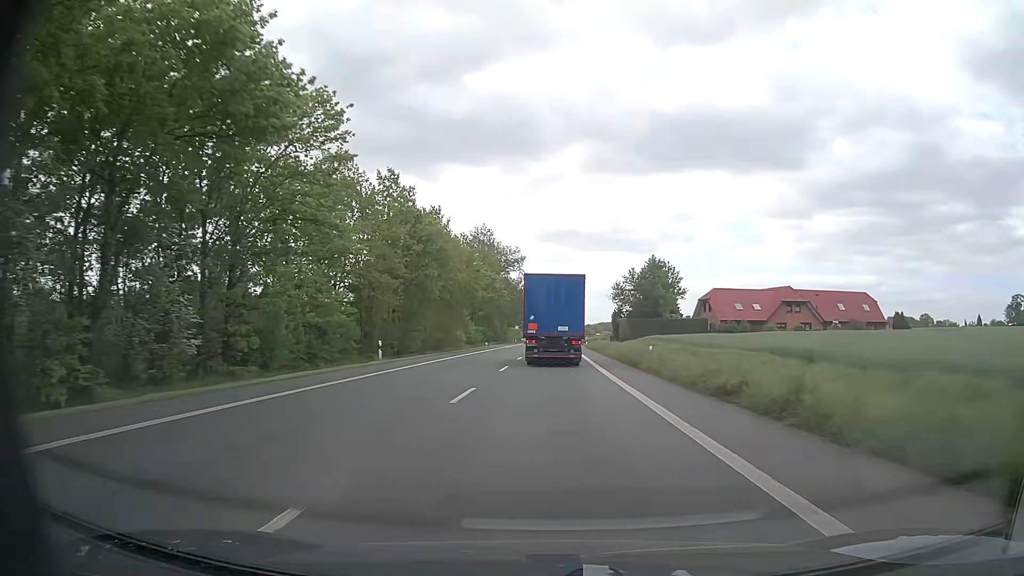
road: primary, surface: asphalt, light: Day
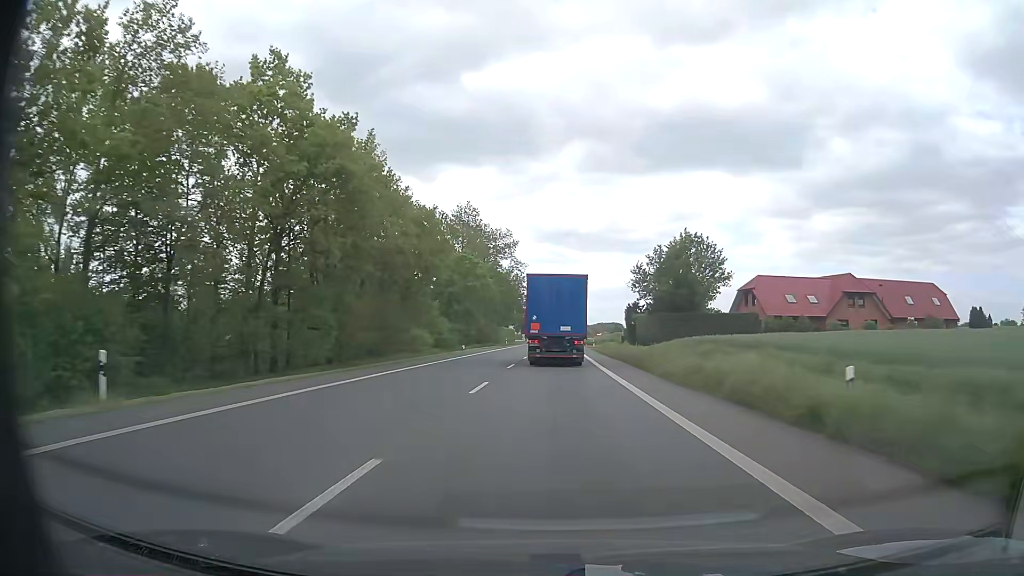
(0.0, +22.1) m; 0°
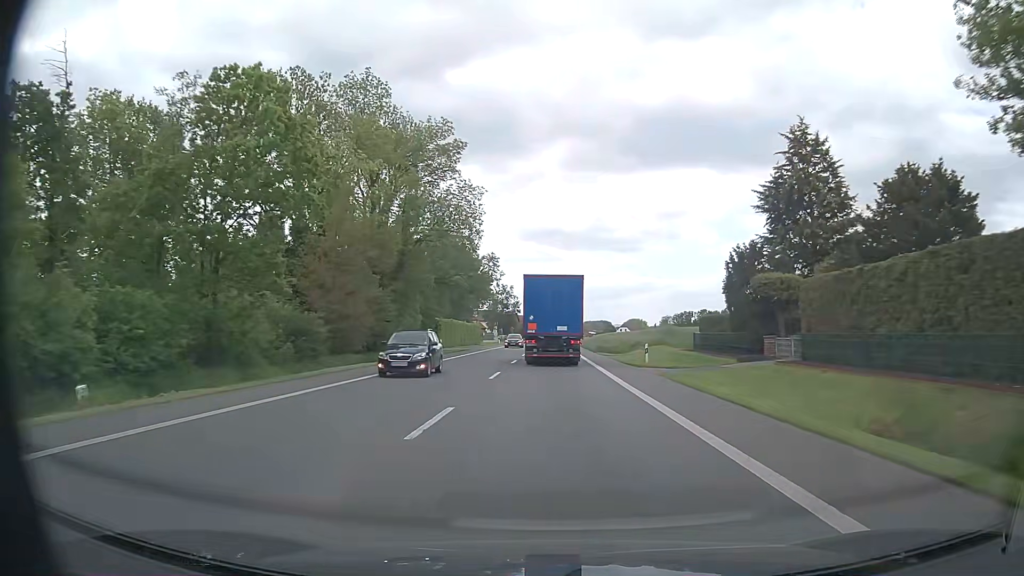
(+0.4, +55.4) m; +1°
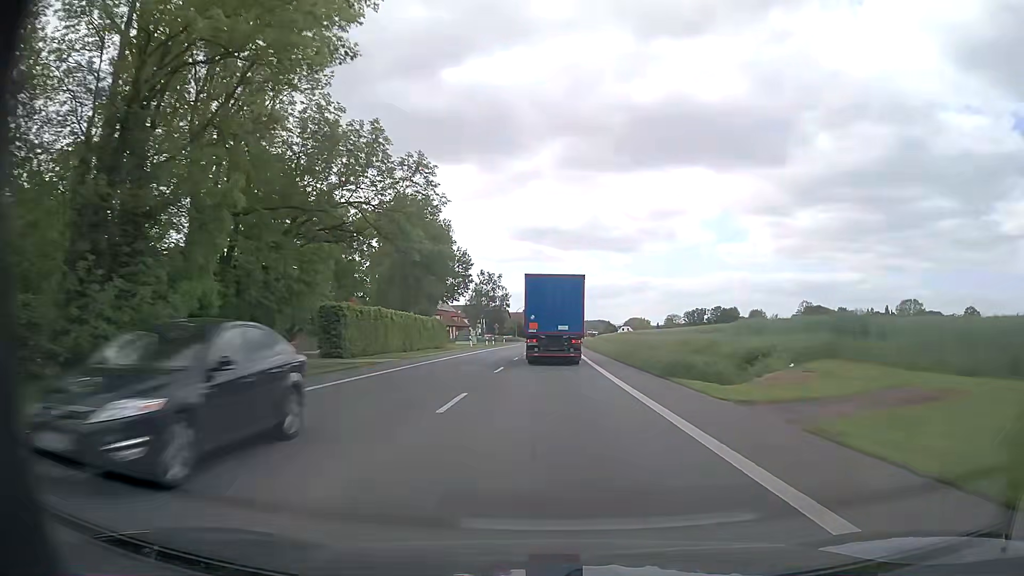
(0.0, +33.4) m; 0°
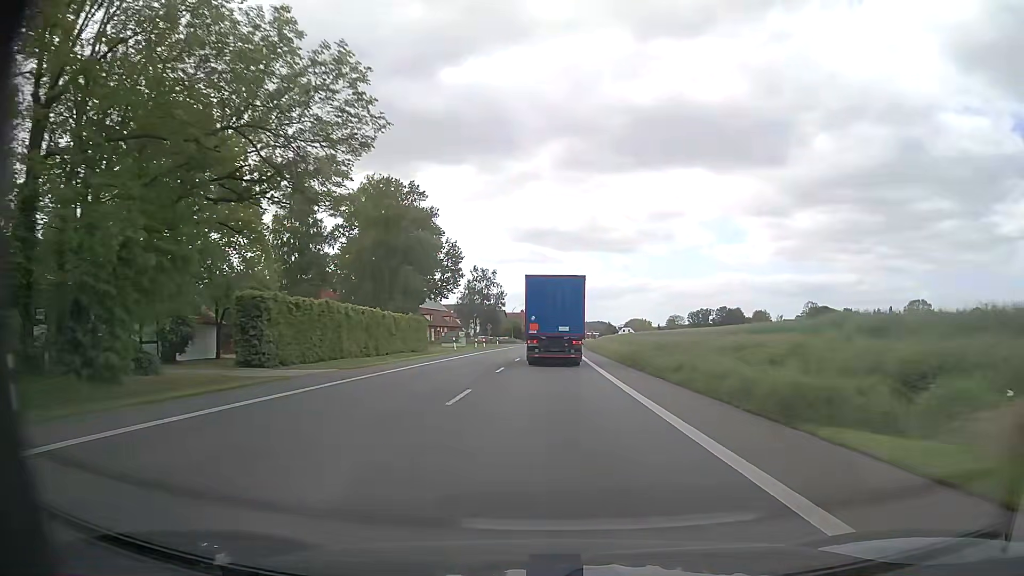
(+0.1, +11.2) m; 0°
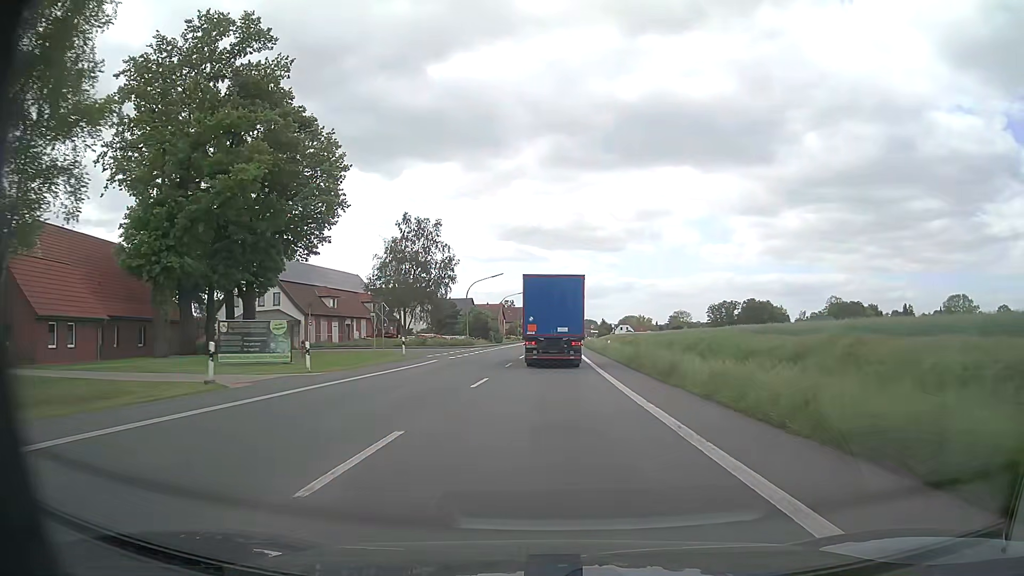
(+0.6, +55.7) m; +1°
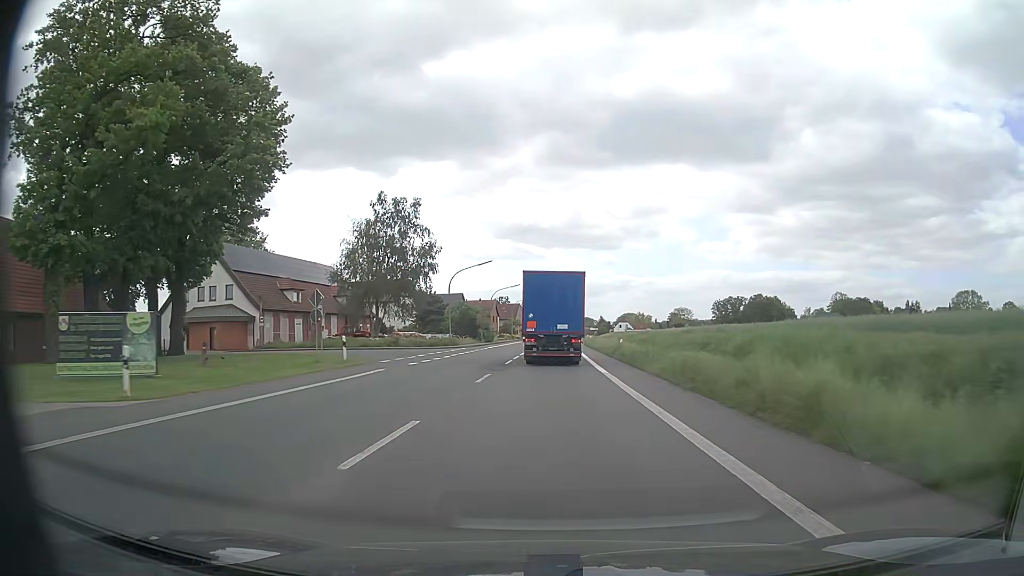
(0.0, +11.1) m; 0°
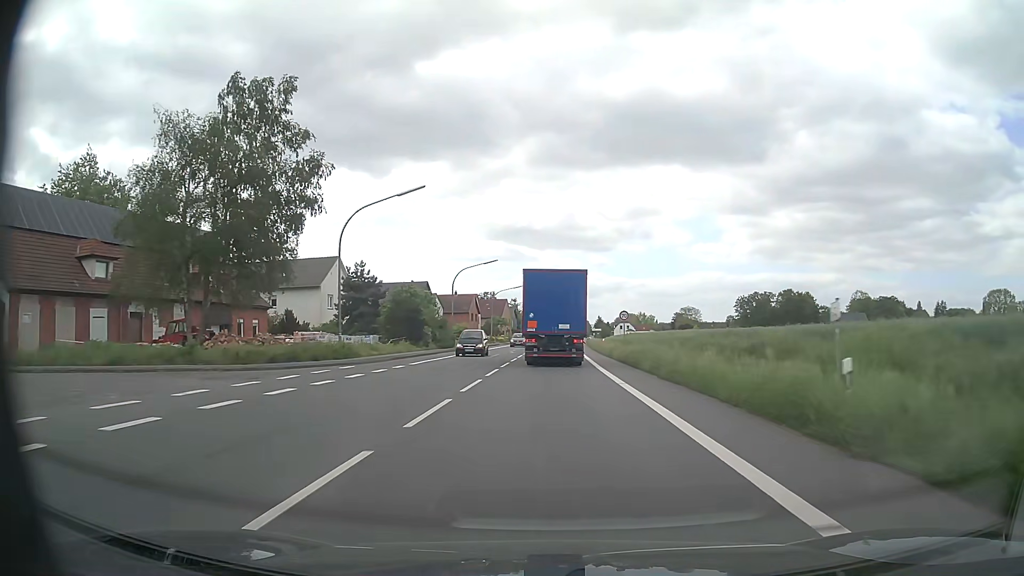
(+0.2, +33.0) m; 0°
